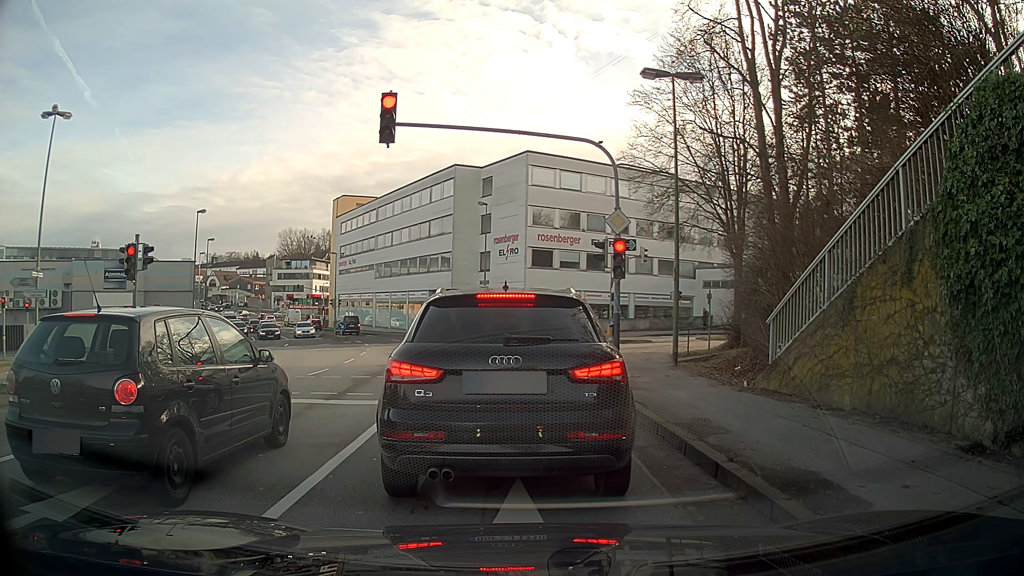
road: tertiary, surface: asphalt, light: Day
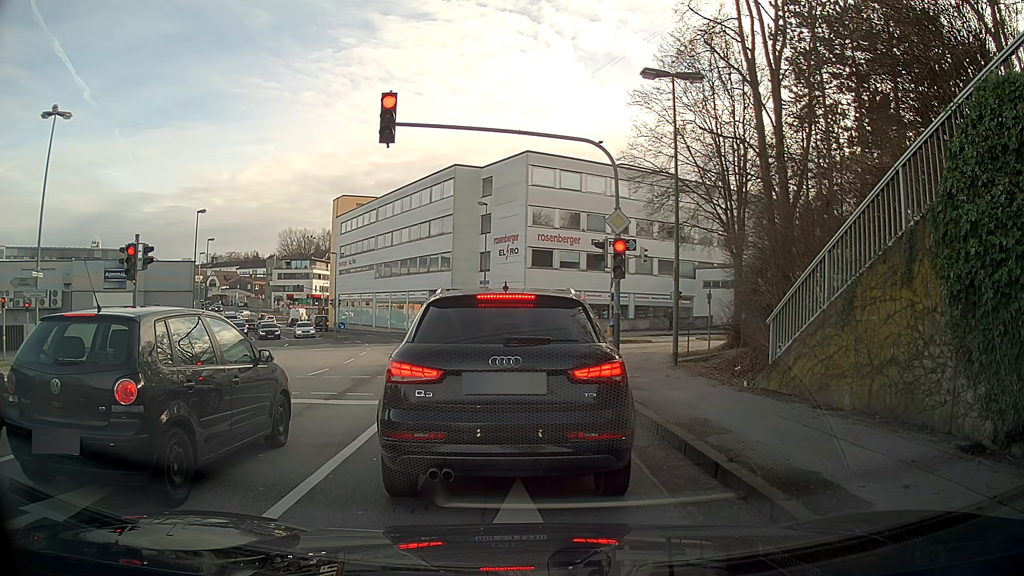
(0.0, 0.0) m; 0°
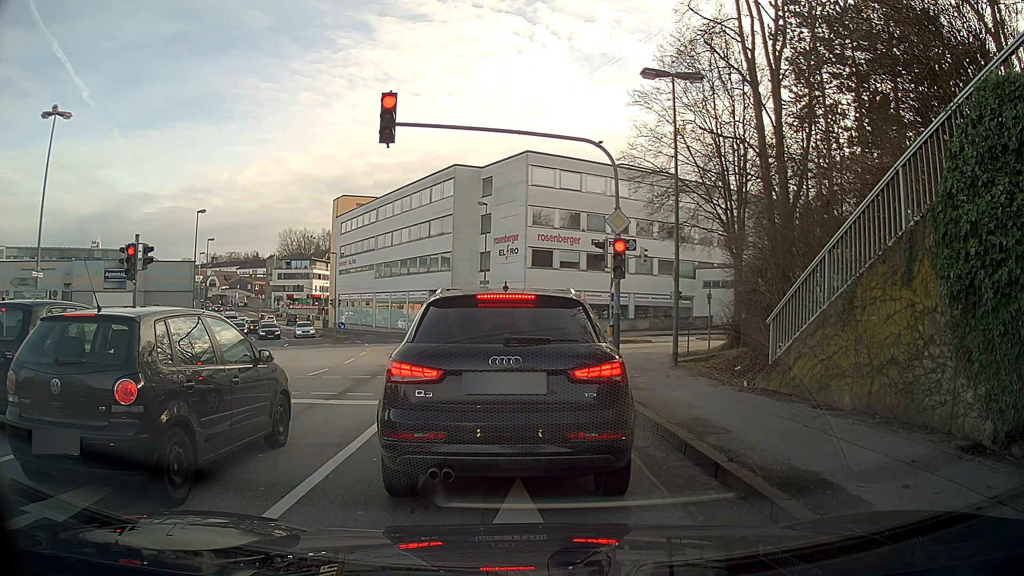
(0.0, 0.0) m; 0°
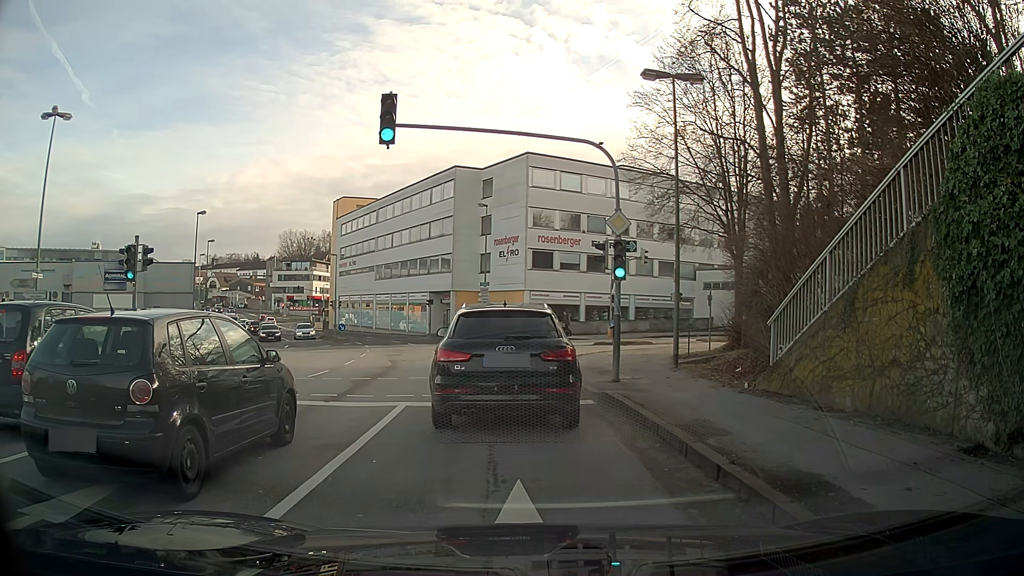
(0.0, 0.0) m; 0°
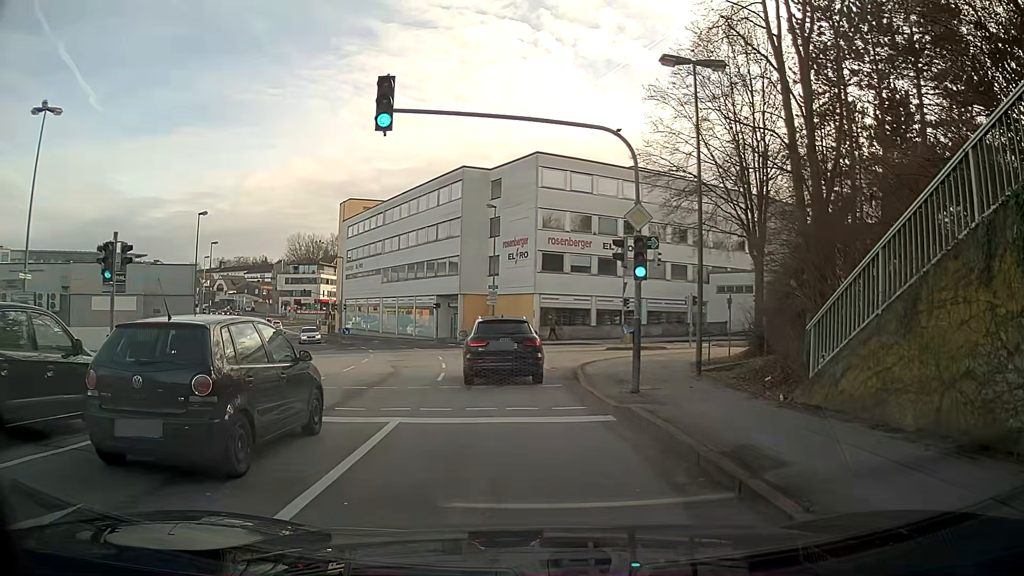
(0.0, +1.6) m; -2°
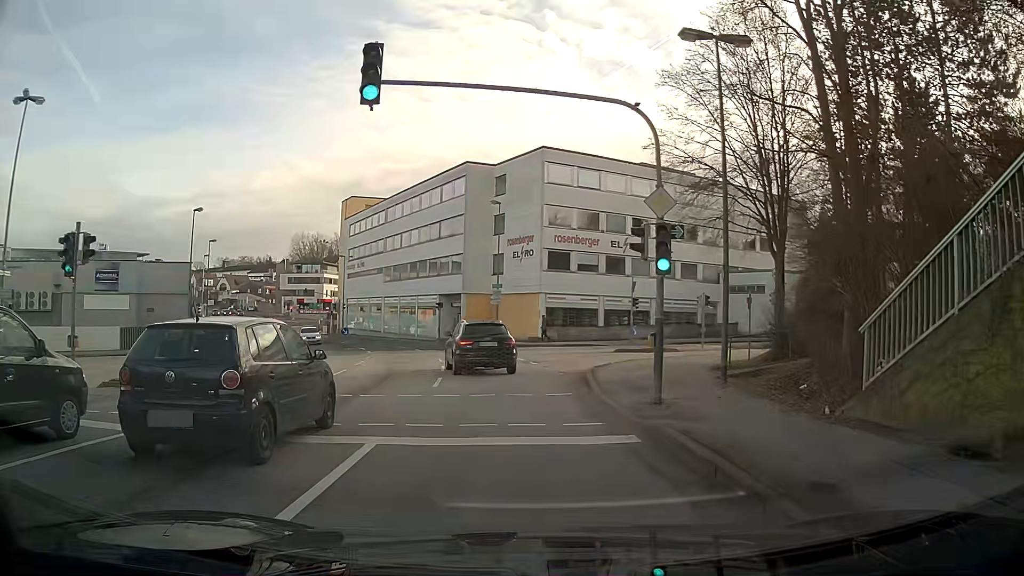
(0.0, +1.9) m; 0°
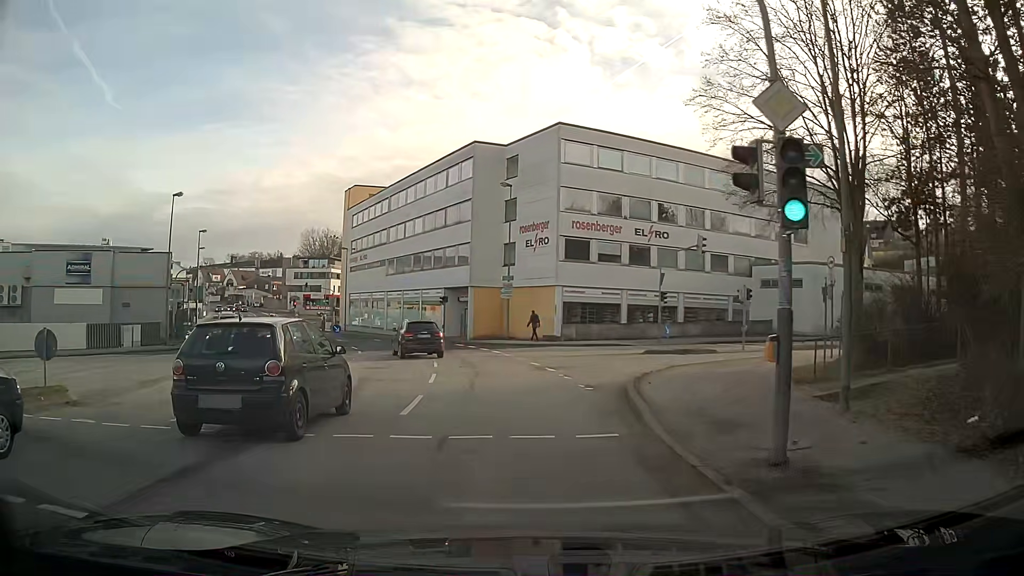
(0.0, +5.5) m; -1°
(0, +10) (+1, +20) (+8, +27) (+17, +32) (+26, +34) (+36, +36) (+46, +38) (+56, +39) (+66, +39) (+76, +37) m
